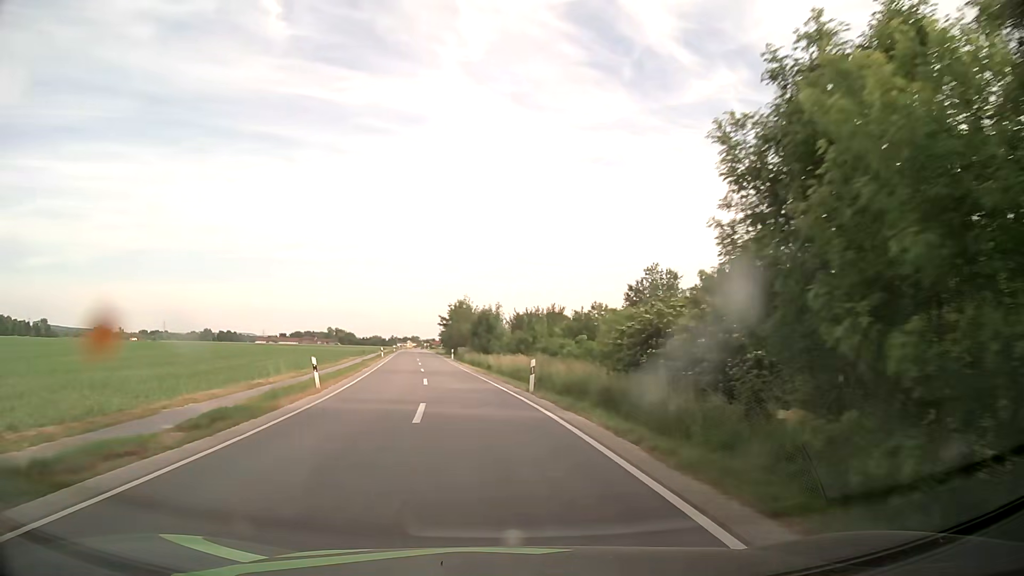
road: secondary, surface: asphalt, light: Day
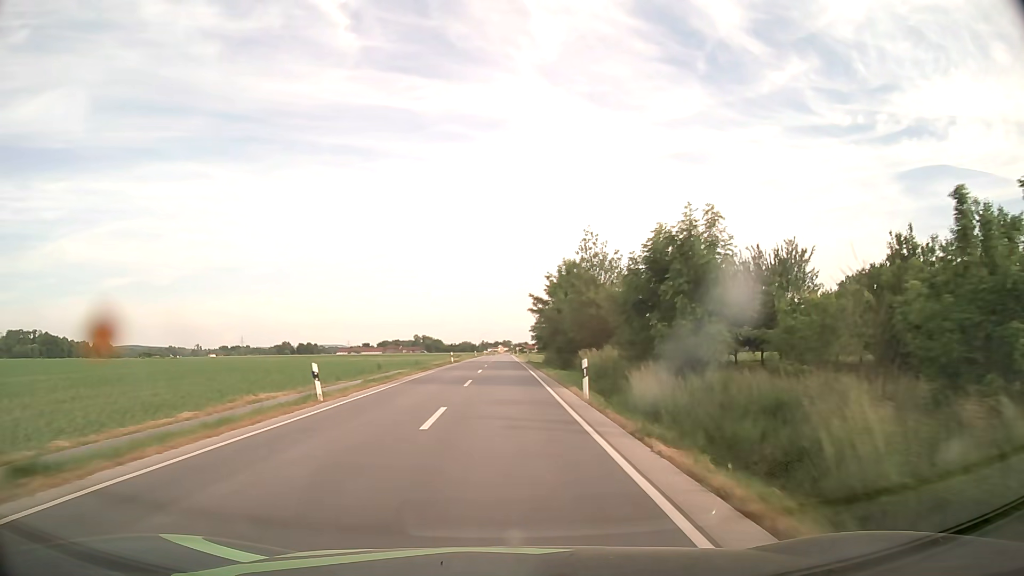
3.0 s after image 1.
(-4.8, +49.3) m; -8°
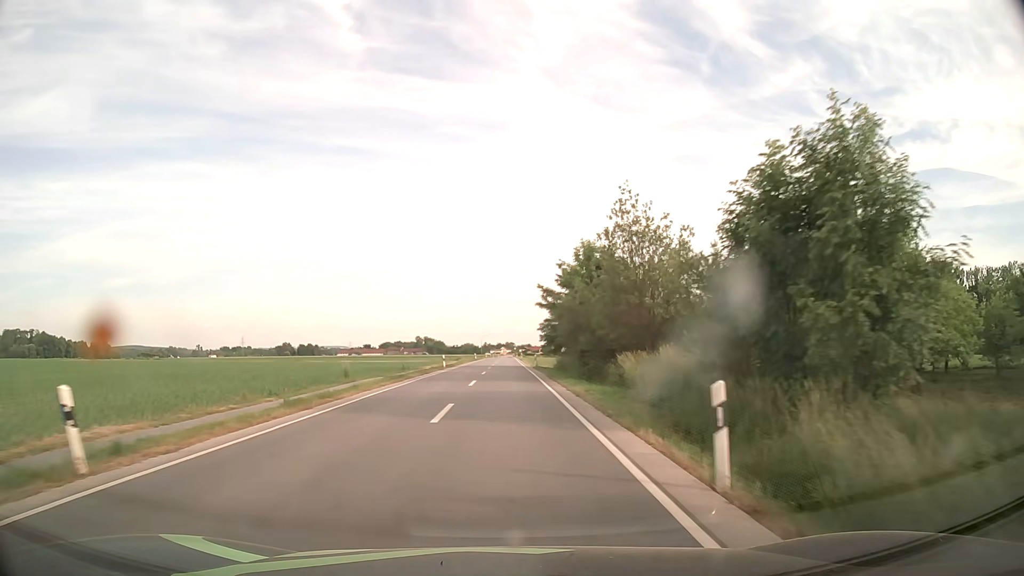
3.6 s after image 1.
(0.0, +10.9) m; 0°
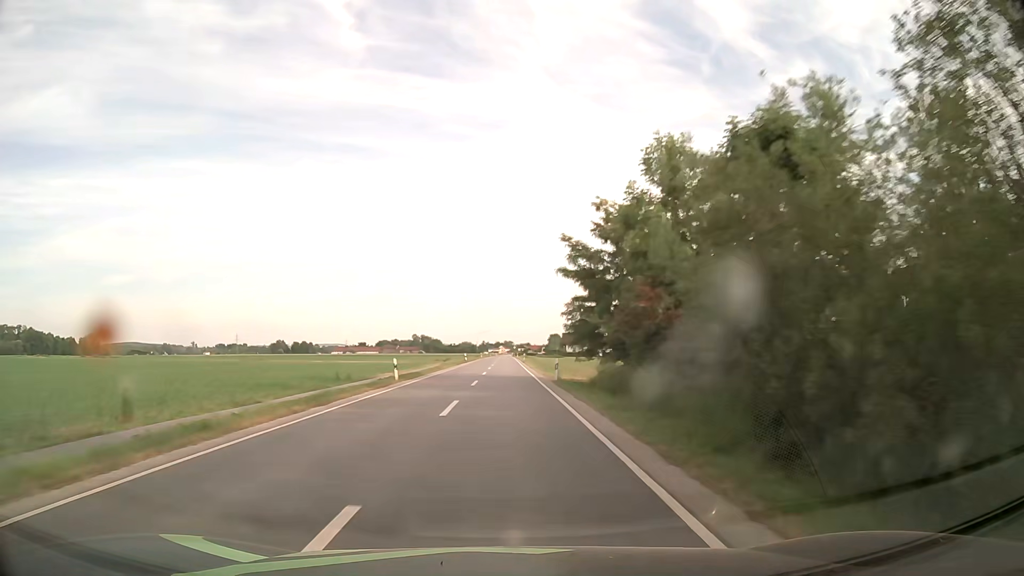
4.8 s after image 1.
(0.0, +22.6) m; 0°
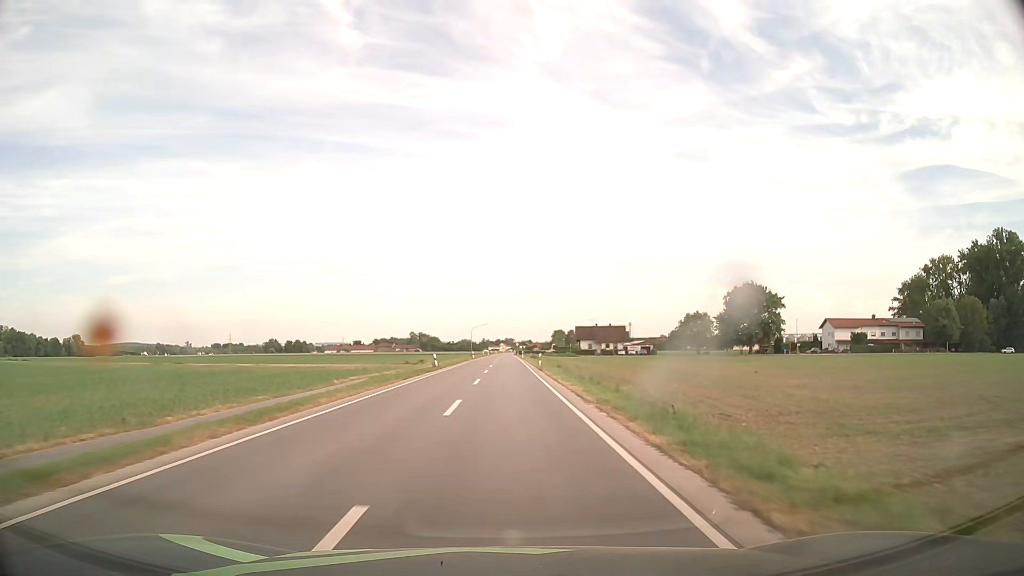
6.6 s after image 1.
(0.0, +36.2) m; 0°
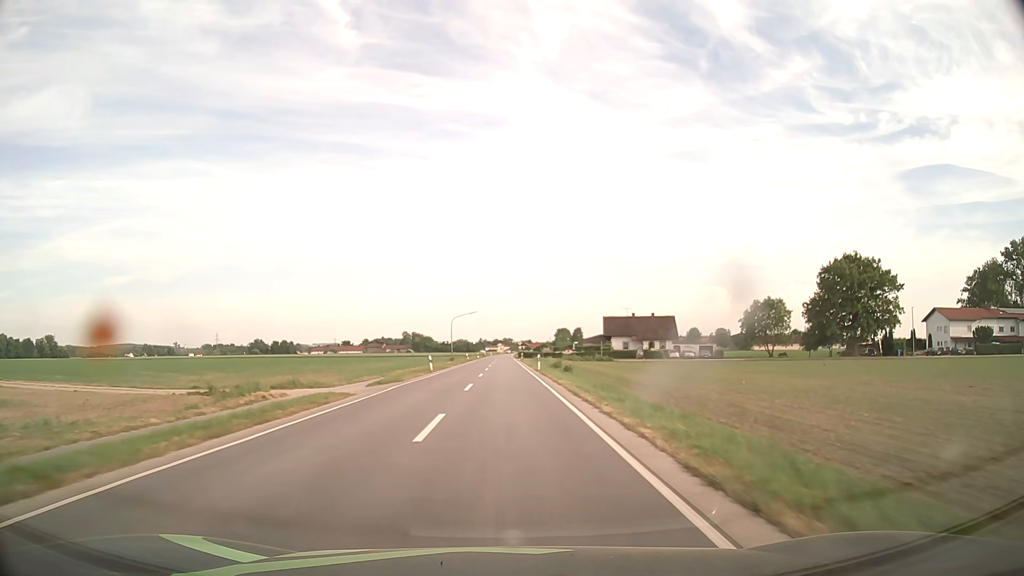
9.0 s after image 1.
(+0.1, +52.0) m; 0°
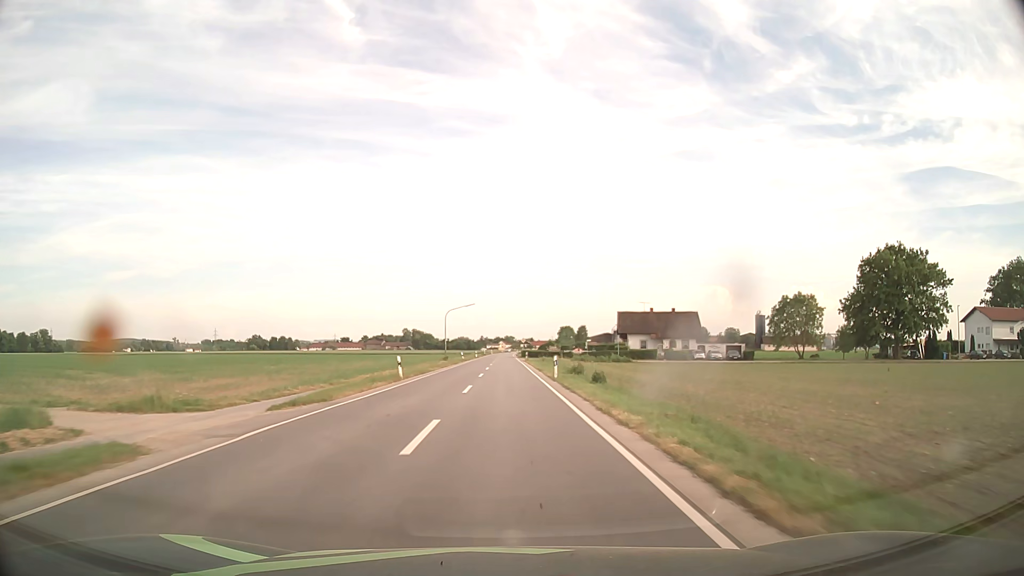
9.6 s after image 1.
(0.0, +13.5) m; 0°
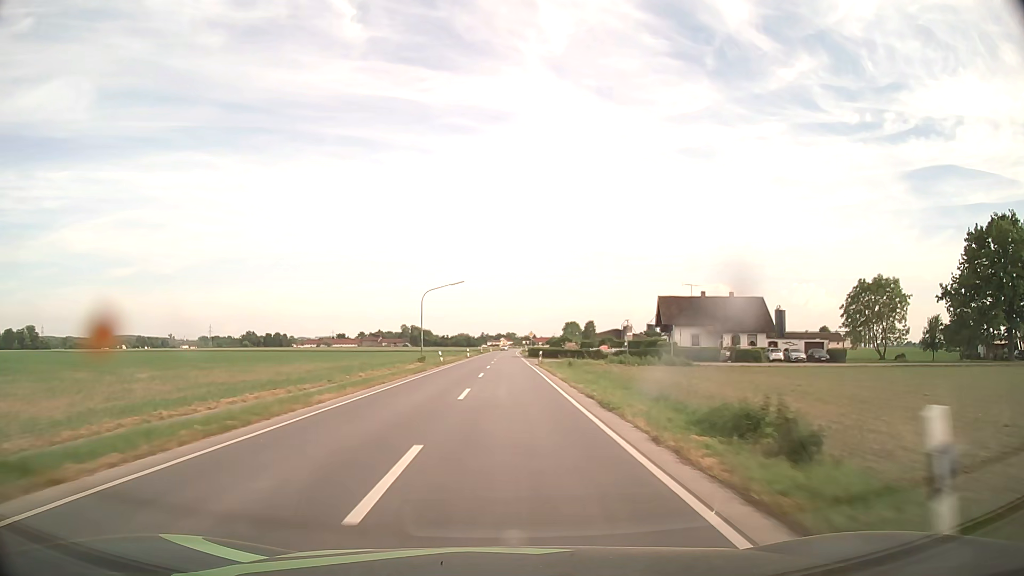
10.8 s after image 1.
(0.0, +27.3) m; 0°
(0, +10) (0, +20) (0, +30) (0, +40) (0, +50) (0, +60) (0, +70) (0, +80) (0, +90) (+1, +100) m
